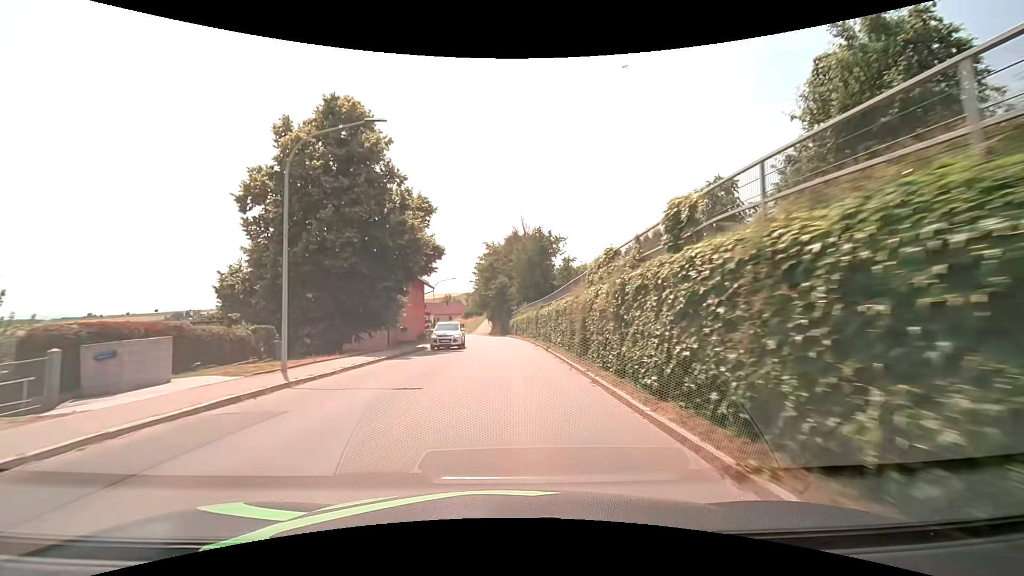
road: tertiary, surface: asphalt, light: Day
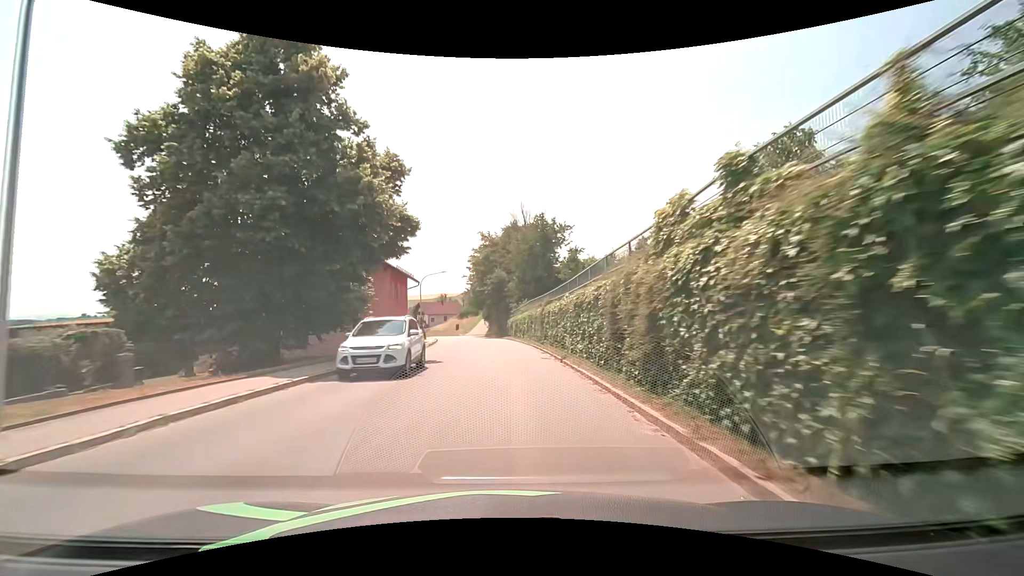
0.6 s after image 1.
(0.0, +7.9) m; 0°
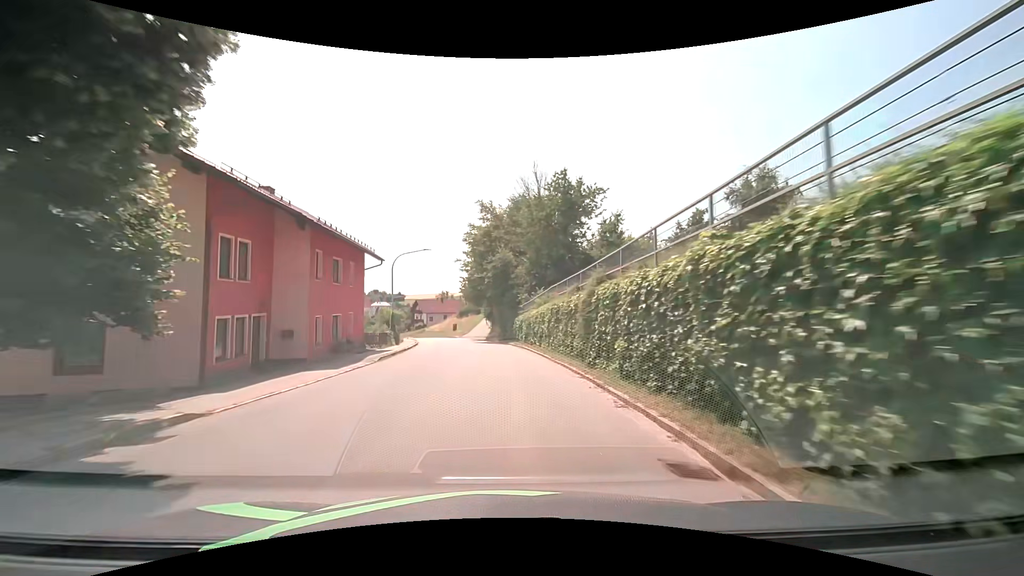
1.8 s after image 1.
(-0.1, +15.6) m; -1°
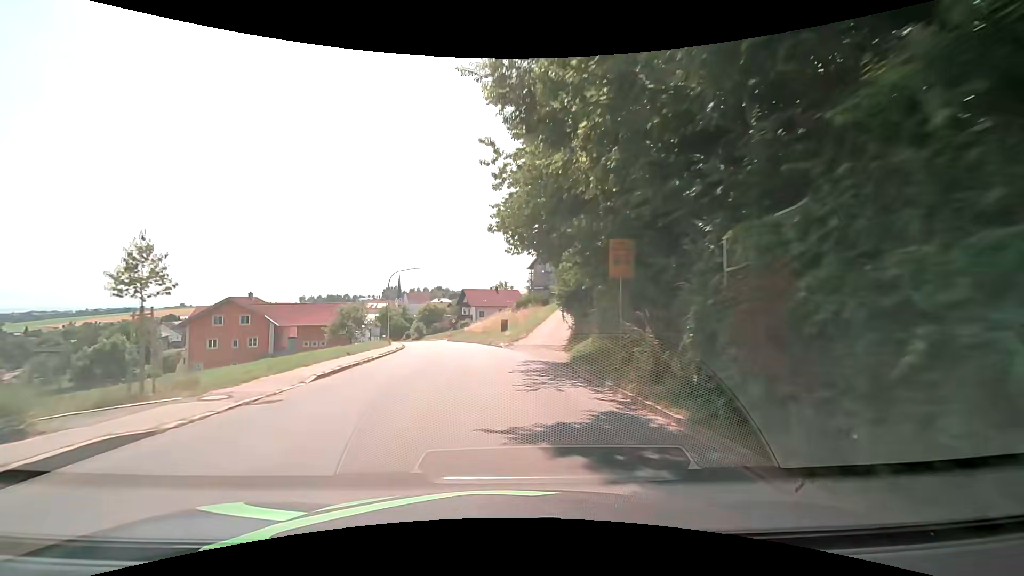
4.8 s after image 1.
(-2.0, +38.2) m; -8°
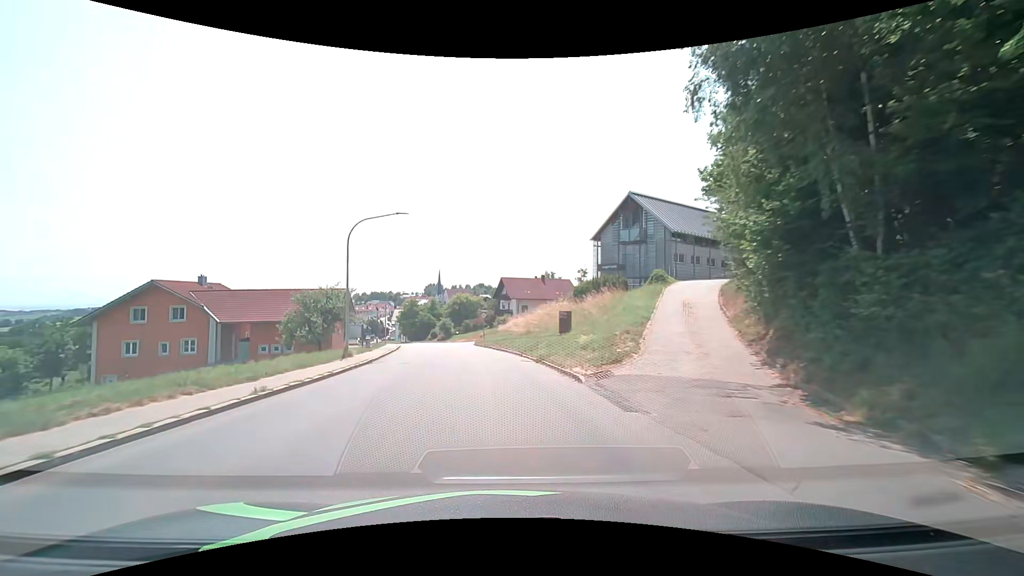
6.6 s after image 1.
(-0.8, +22.8) m; -4°
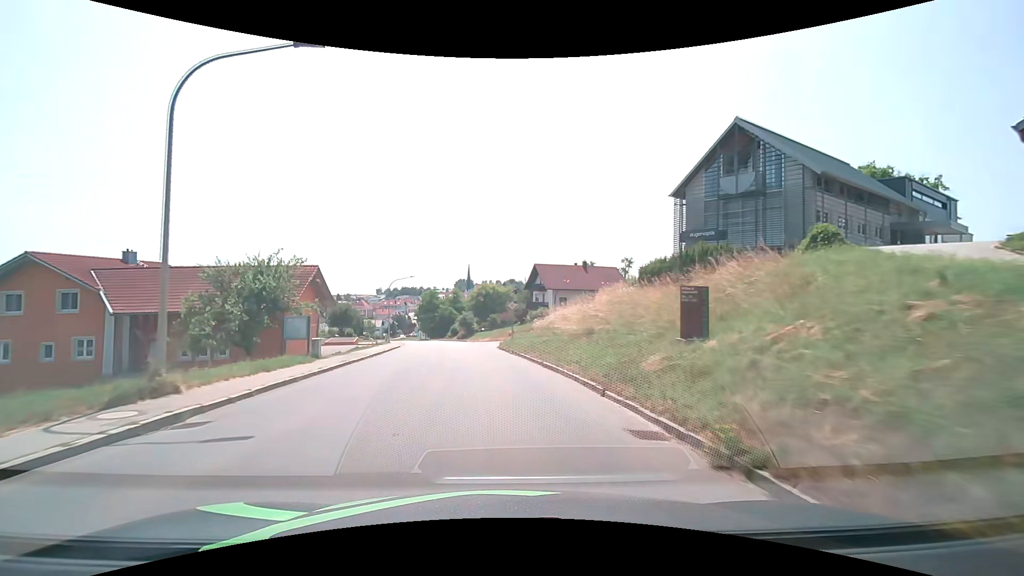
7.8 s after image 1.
(-0.5, +15.3) m; -4°
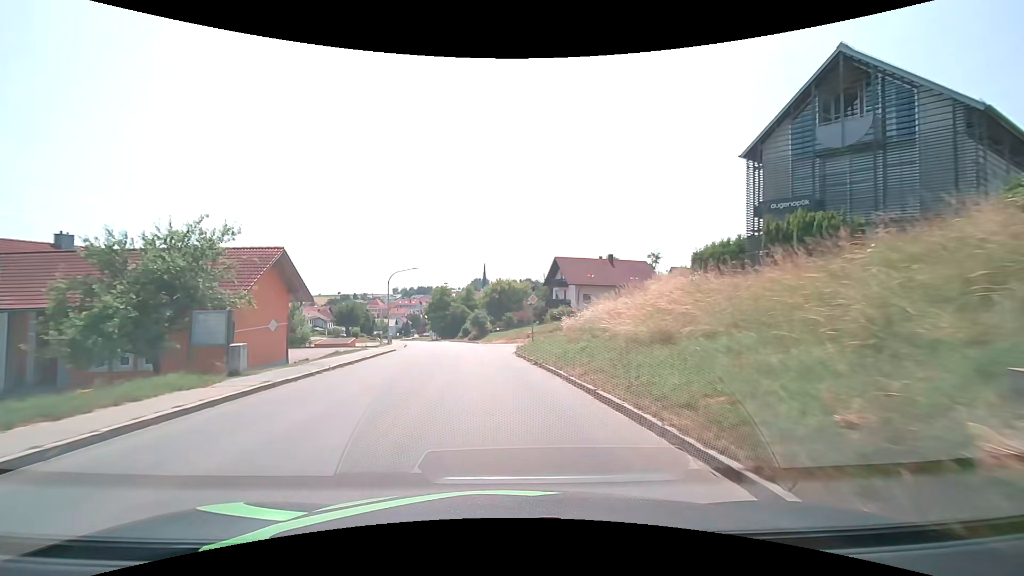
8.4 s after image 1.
(-0.1, +7.7) m; -1°
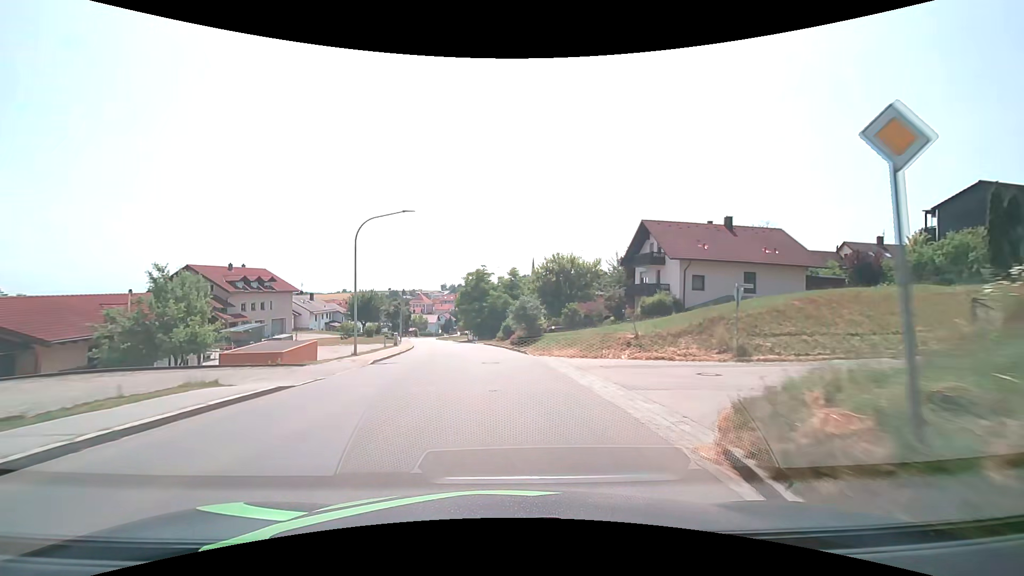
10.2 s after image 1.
(-1.2, +23.0) m; -6°
(0, +10) (-1, +20) (-2, +30) (-3, +40) (-4, +50) (-6, +60) (-8, +69) (-11, +79) (-13, +89) (-15, +99) m
